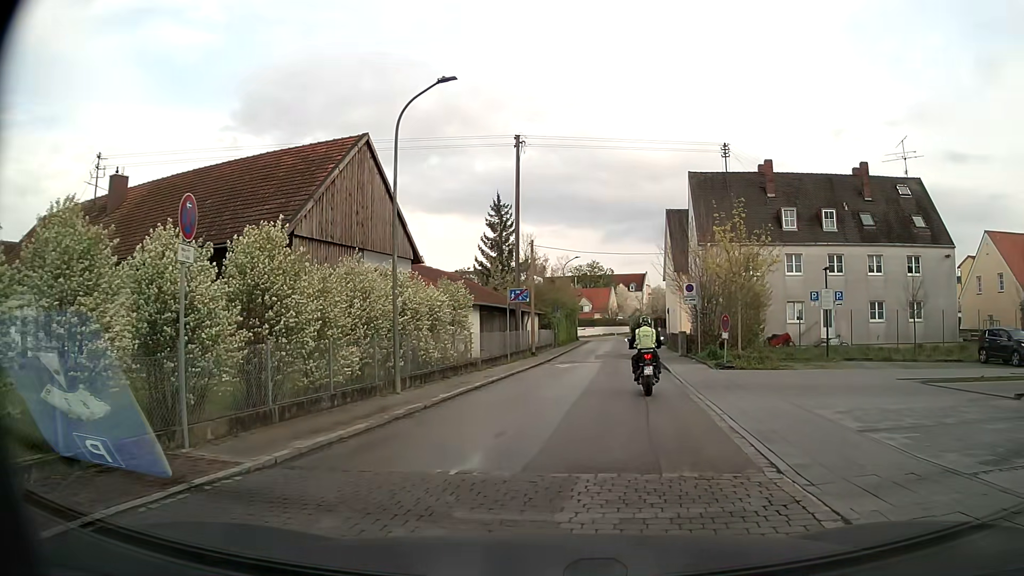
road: residential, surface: asphalt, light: Day
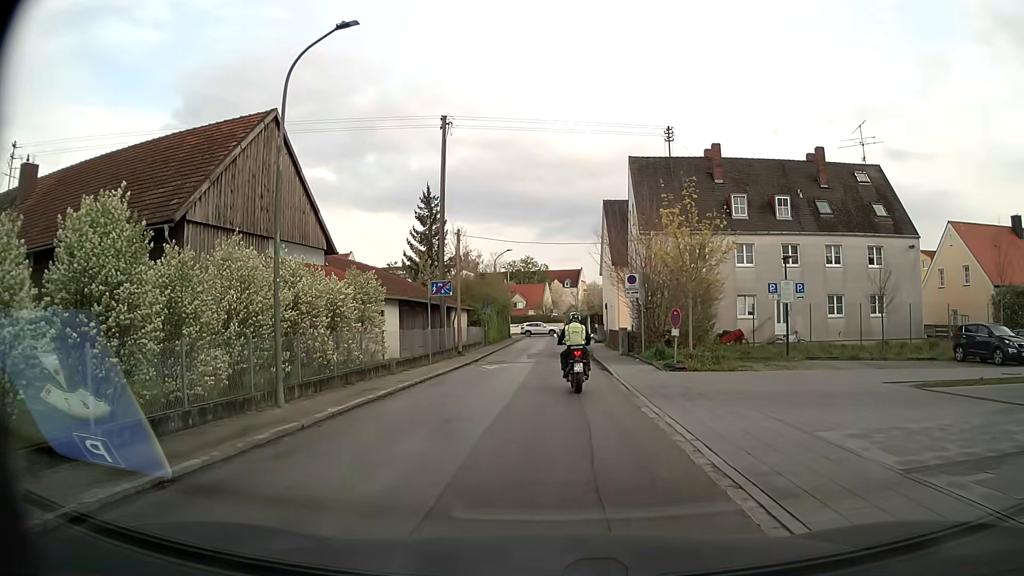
(+0.2, +3.2) m; +5°
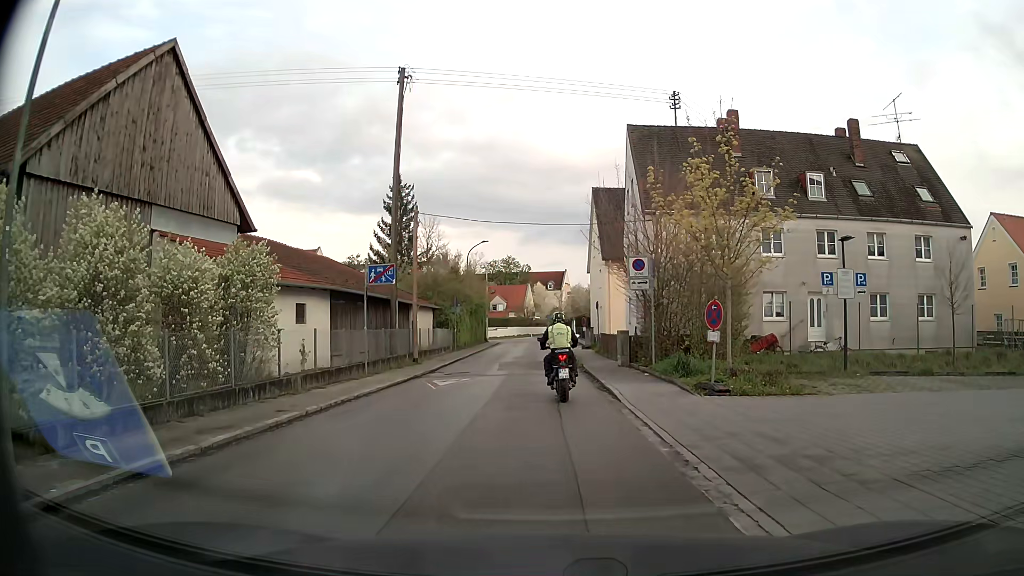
(+0.2, +7.3) m; +2°
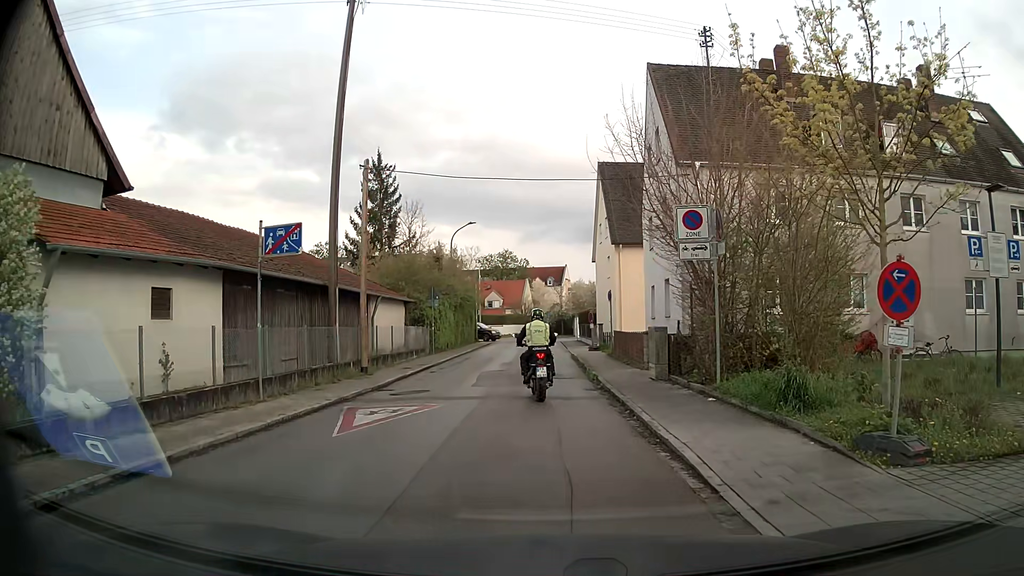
(0.0, +7.9) m; 0°
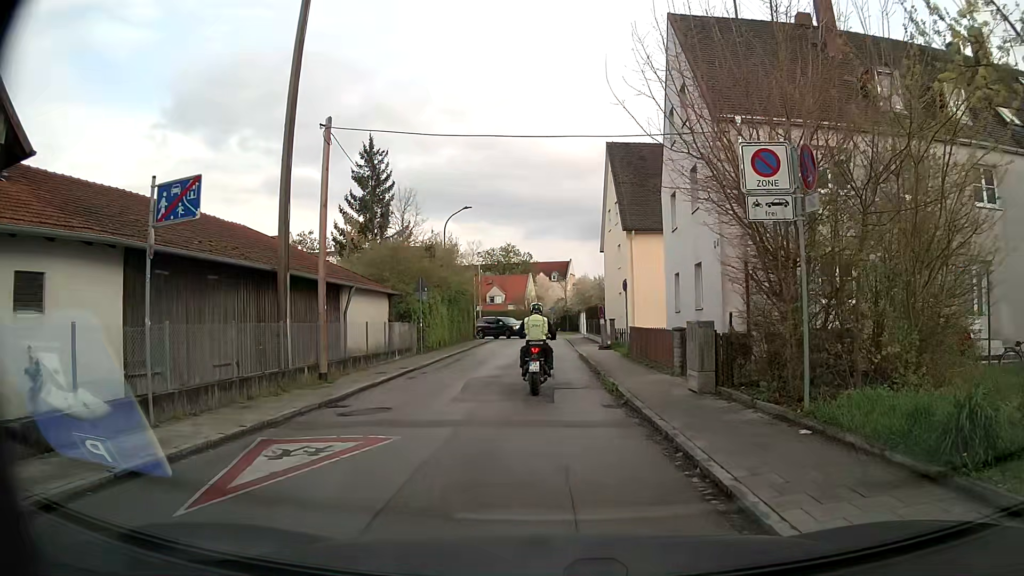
(-0.1, +4.2) m; -1°
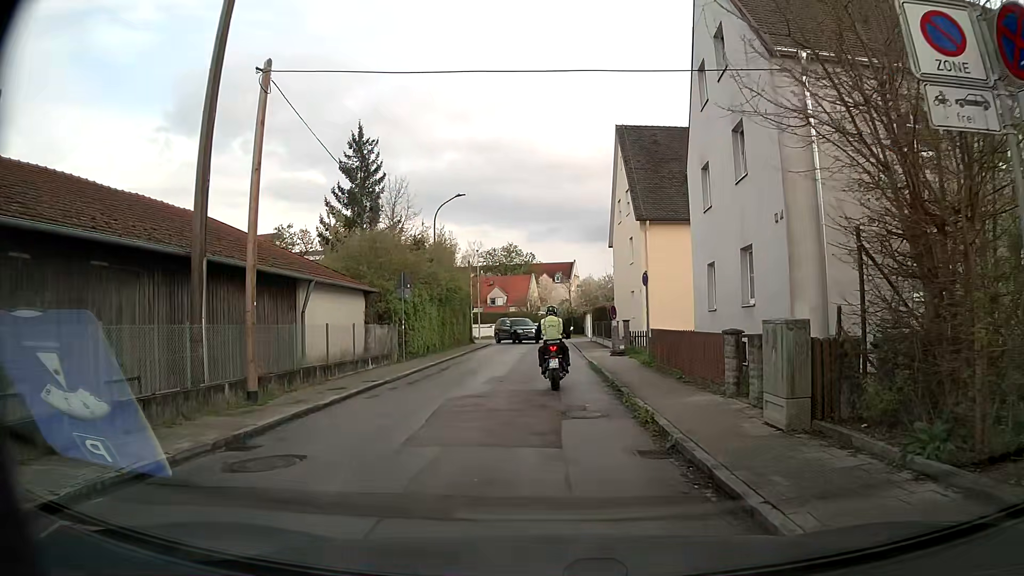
(0.0, +4.3) m; -1°
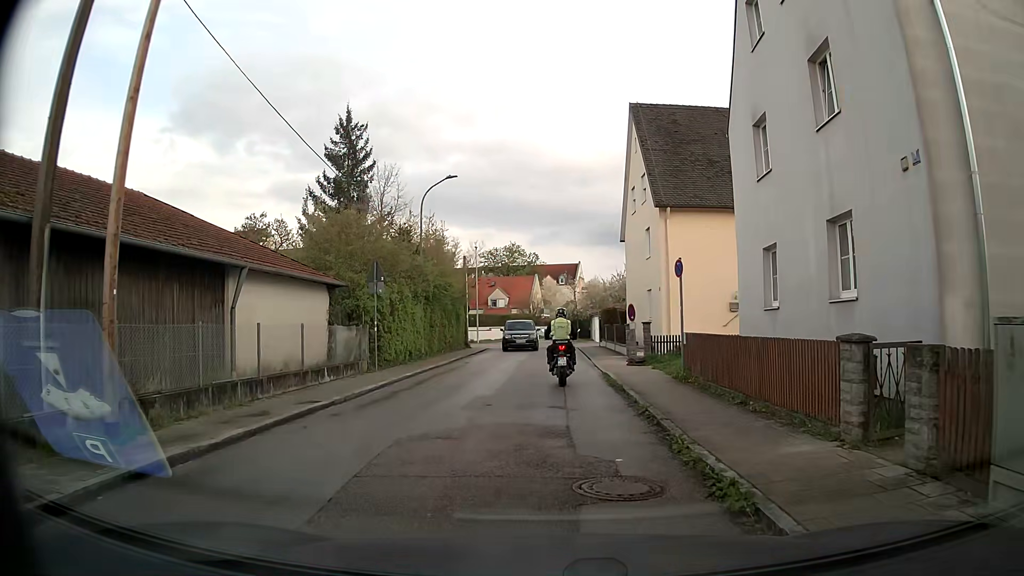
(0.0, +4.7) m; 0°
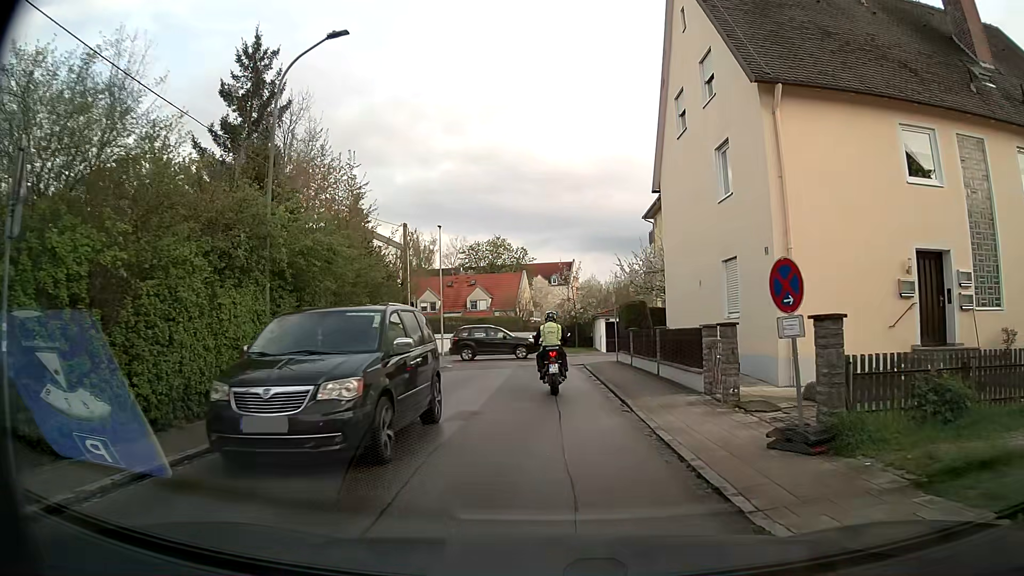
(+0.1, +15.4) m; +1°
